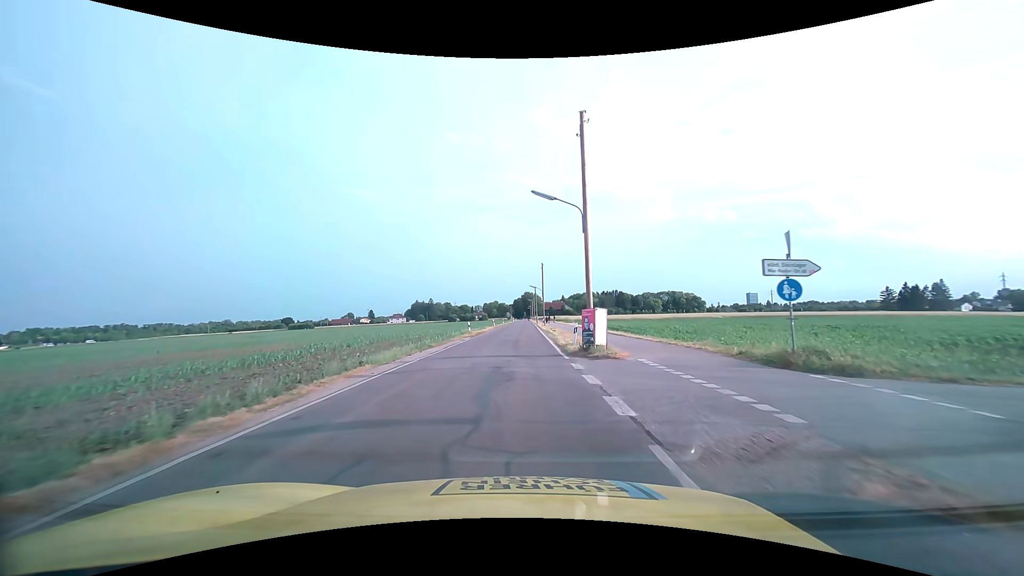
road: tertiary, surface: asphalt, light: Day
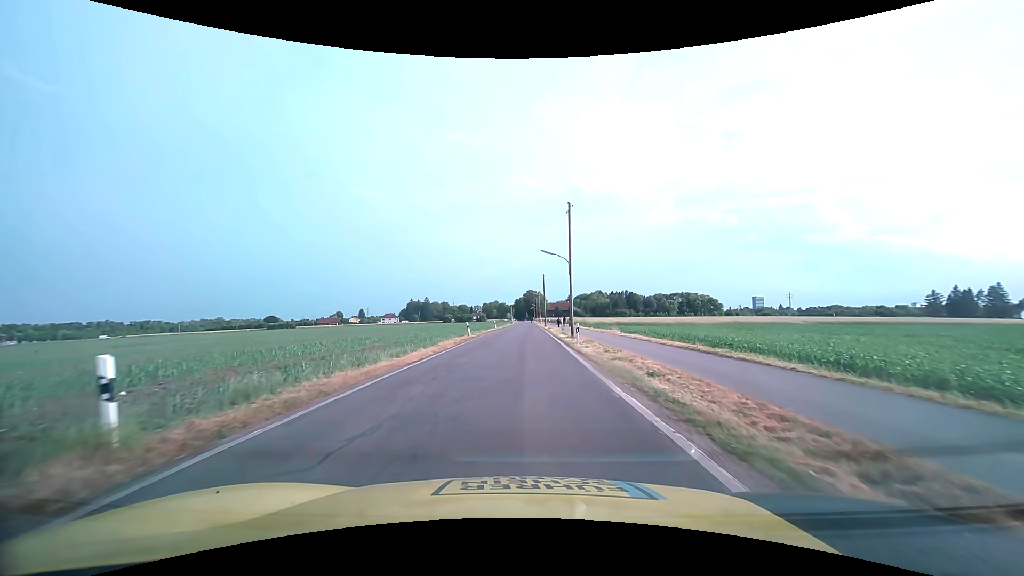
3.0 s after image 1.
(+0.2, +36.9) m; 0°
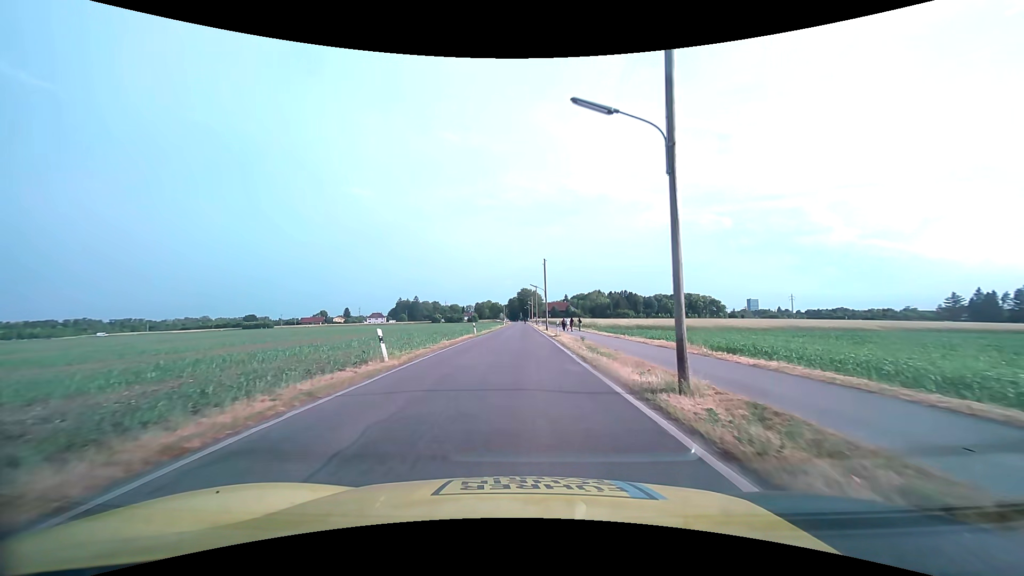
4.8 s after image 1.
(+0.1, +22.3) m; +1°
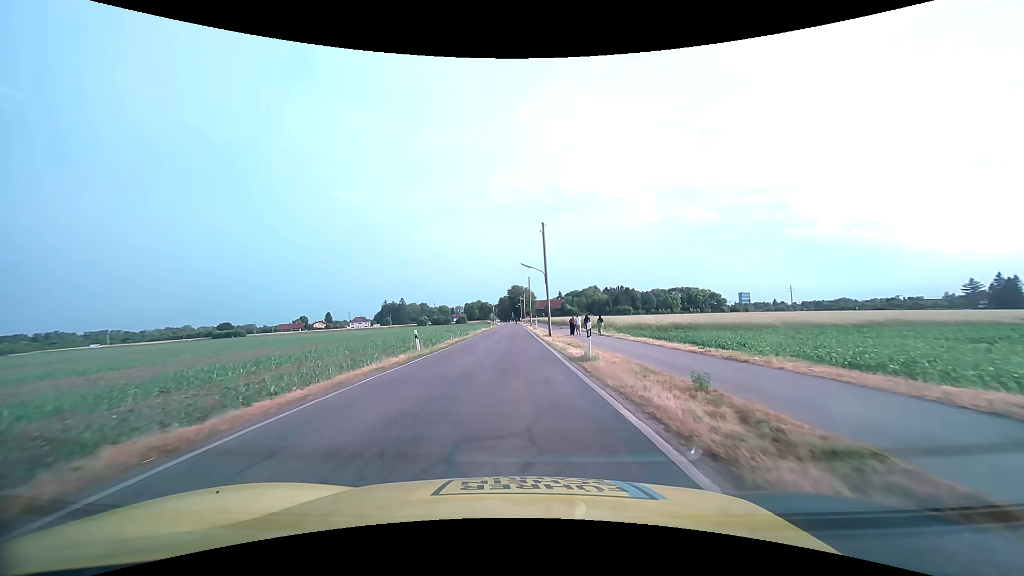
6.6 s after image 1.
(+0.2, +22.4) m; +1°
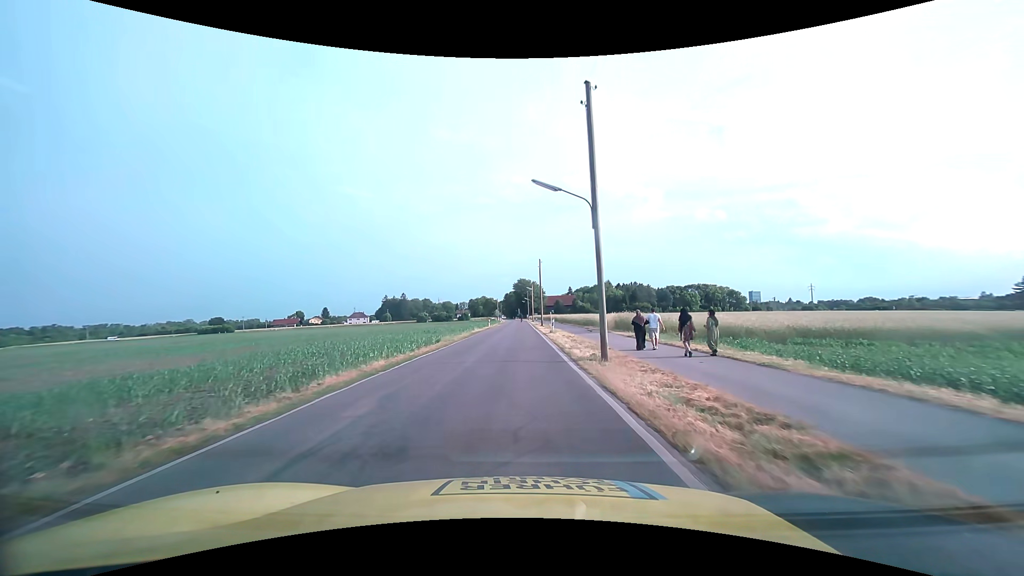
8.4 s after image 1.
(-0.1, +22.6) m; -1°
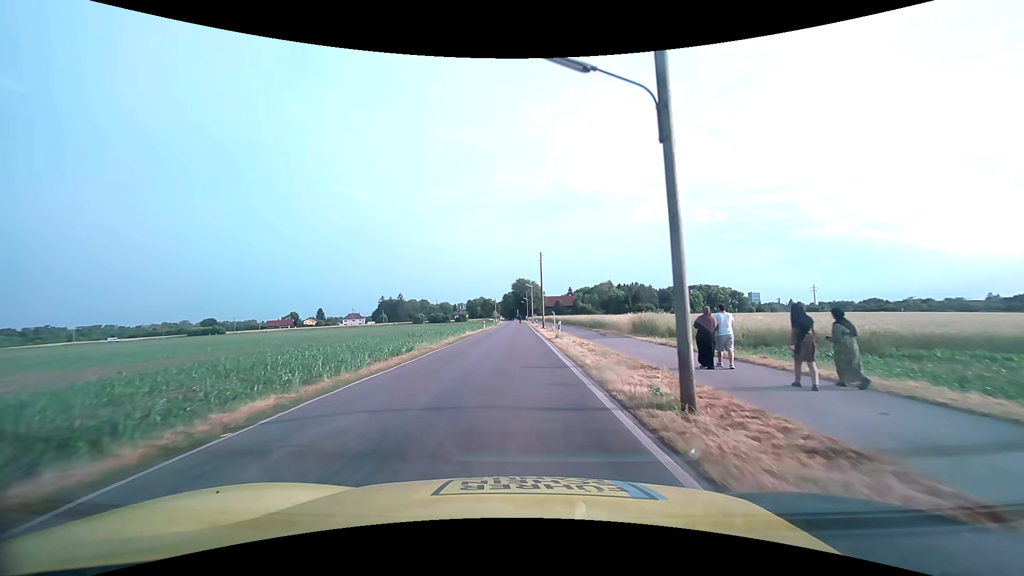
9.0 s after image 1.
(0.0, +7.6) m; 0°
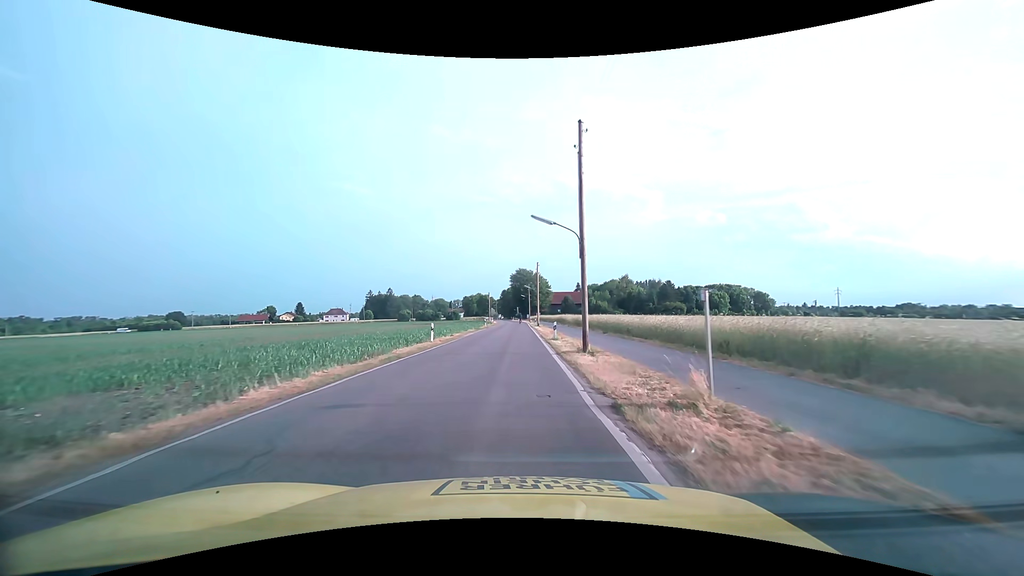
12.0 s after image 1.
(+0.1, +38.2) m; 0°
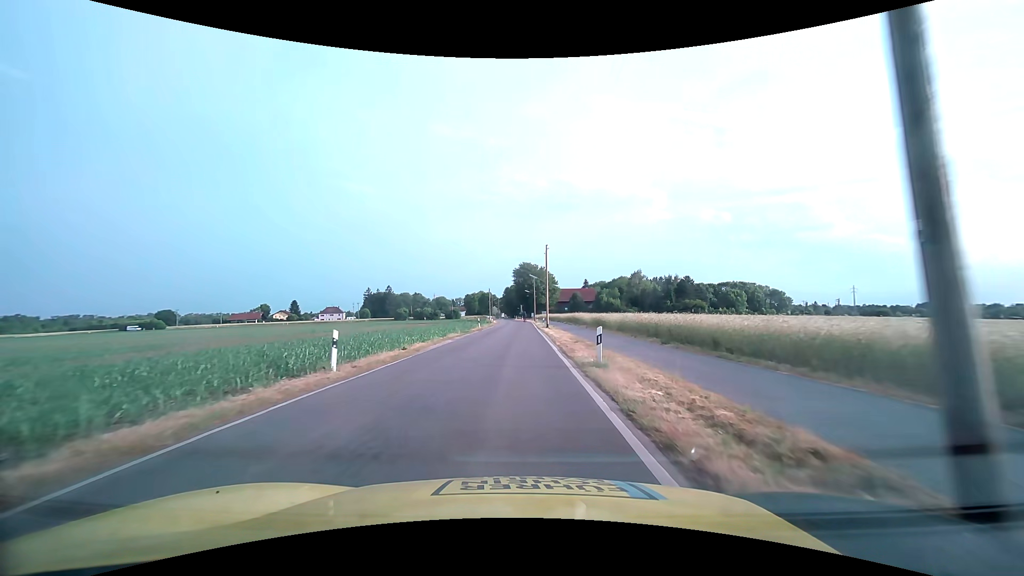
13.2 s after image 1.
(0.0, +15.4) m; 0°
(0, +10) (0, +20) (0, +30) (0, +40) (0, +50) (0, +60) (-1, +70) (-1, +80) (-1, +90) (-1, +100) m
